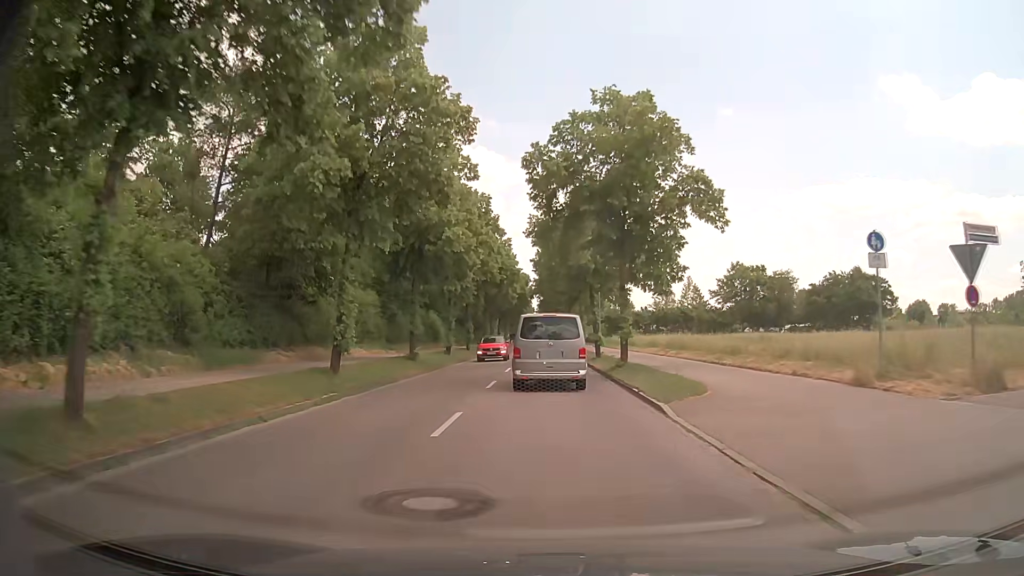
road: tertiary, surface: asphalt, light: Day
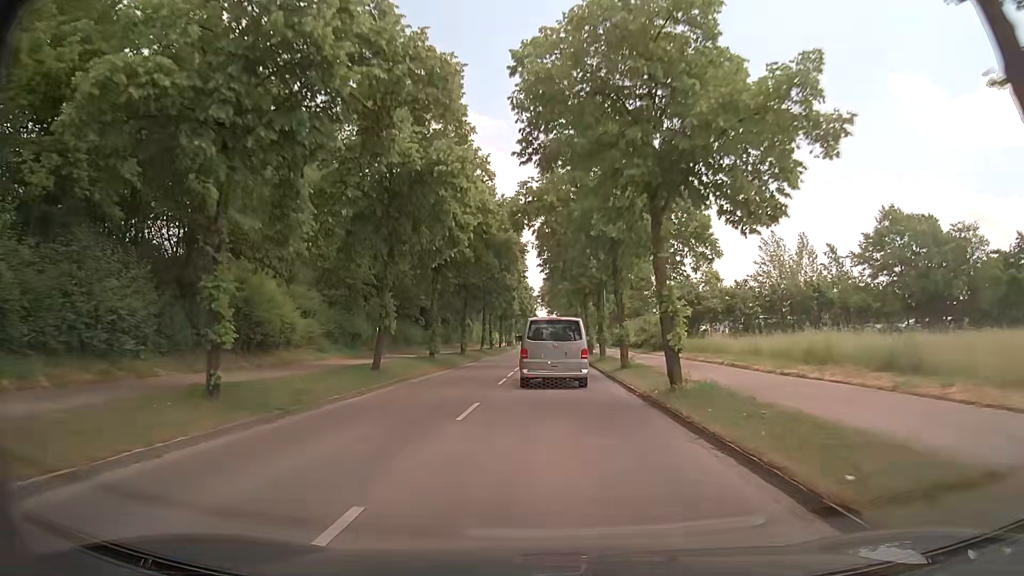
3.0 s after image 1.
(-0.7, +43.0) m; -2°
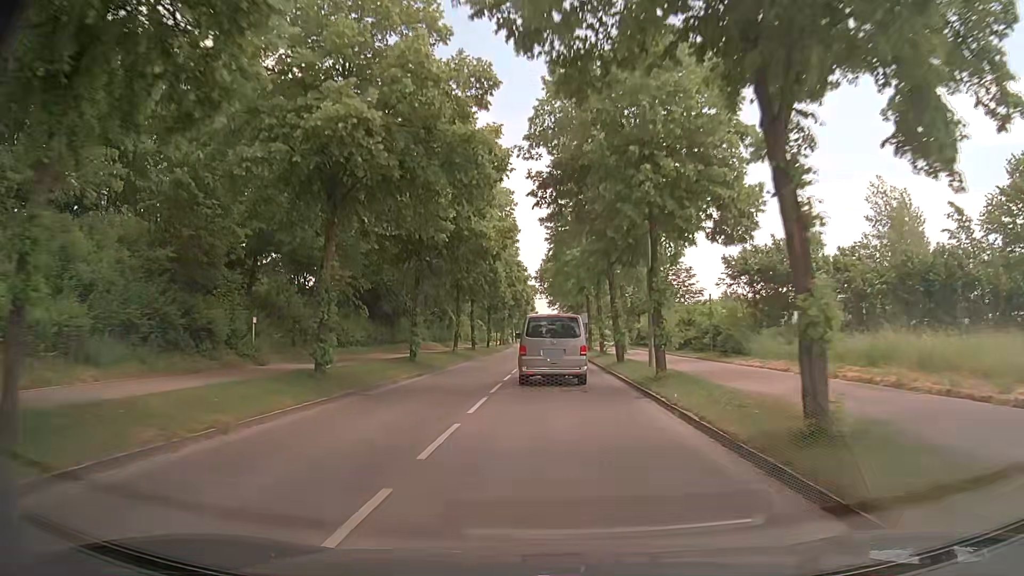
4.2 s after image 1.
(+0.1, +17.4) m; 0°
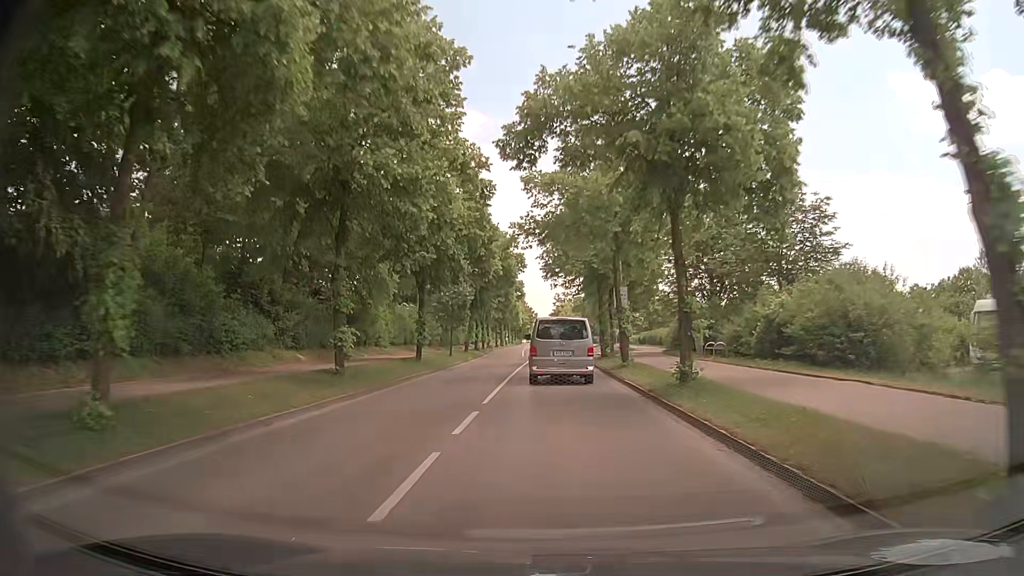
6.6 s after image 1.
(0.0, +33.8) m; +1°
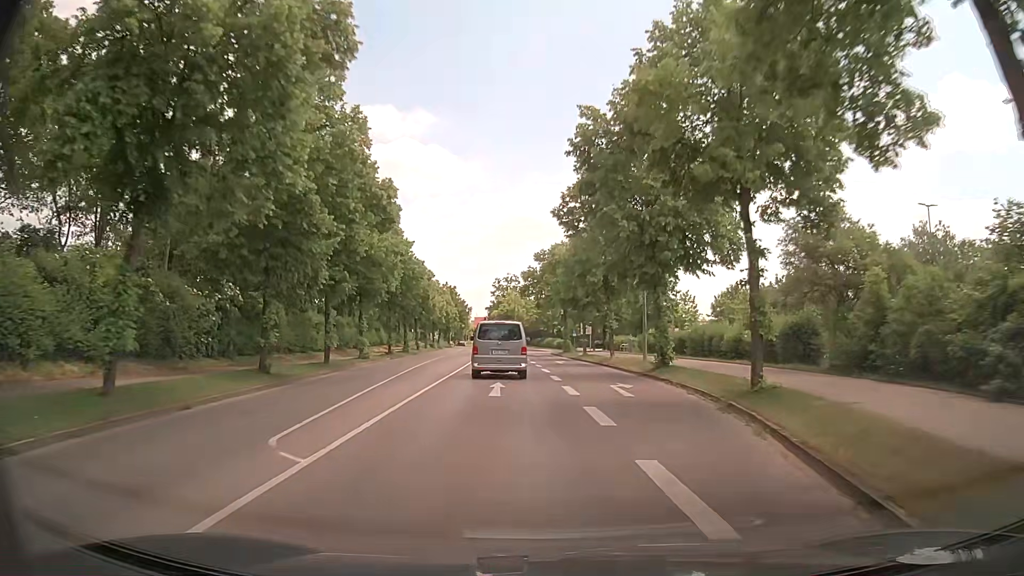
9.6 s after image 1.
(+0.8, +42.0) m; +5°
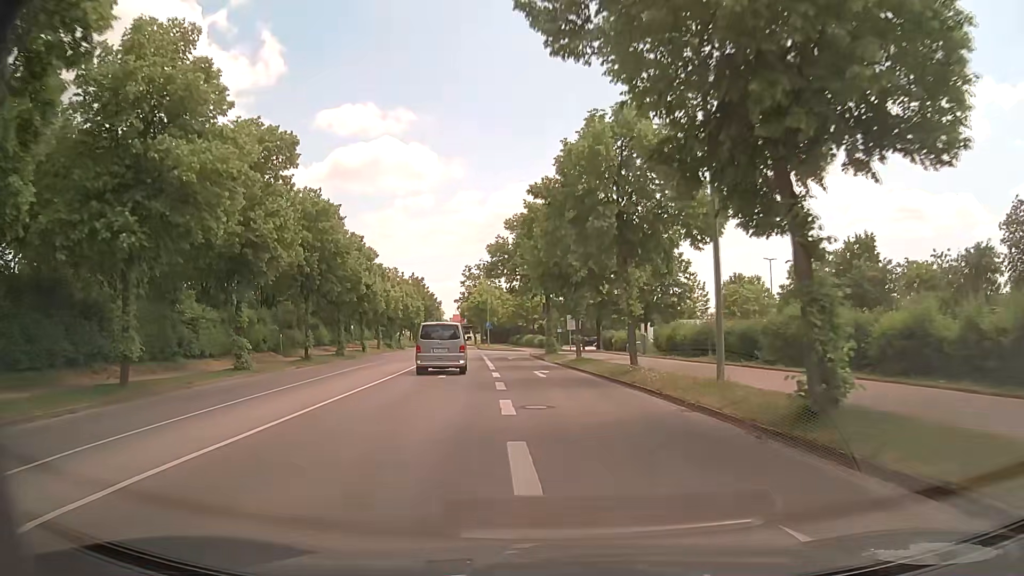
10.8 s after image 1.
(+0.1, +16.6) m; +1°
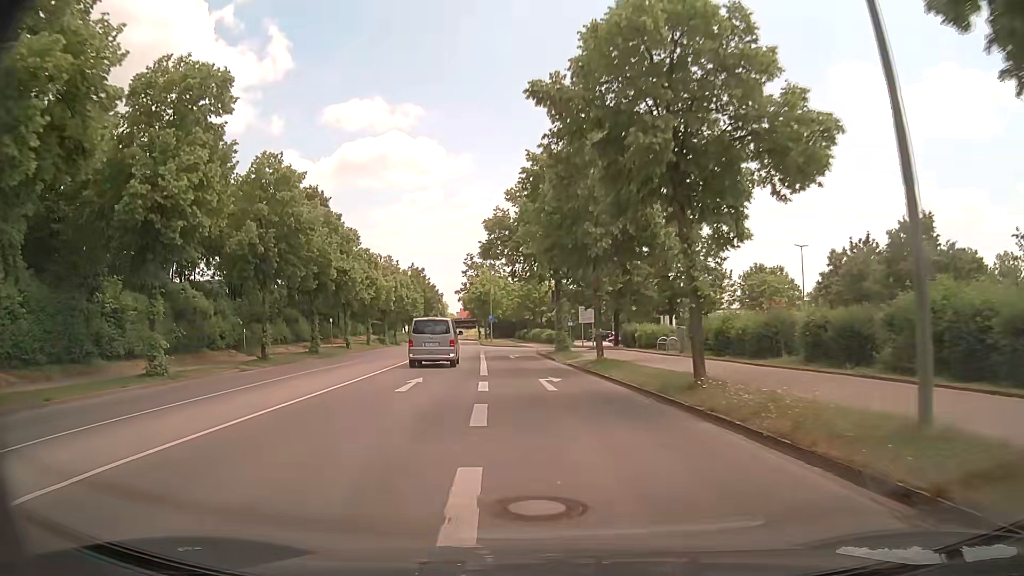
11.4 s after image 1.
(-0.1, +7.9) m; -1°
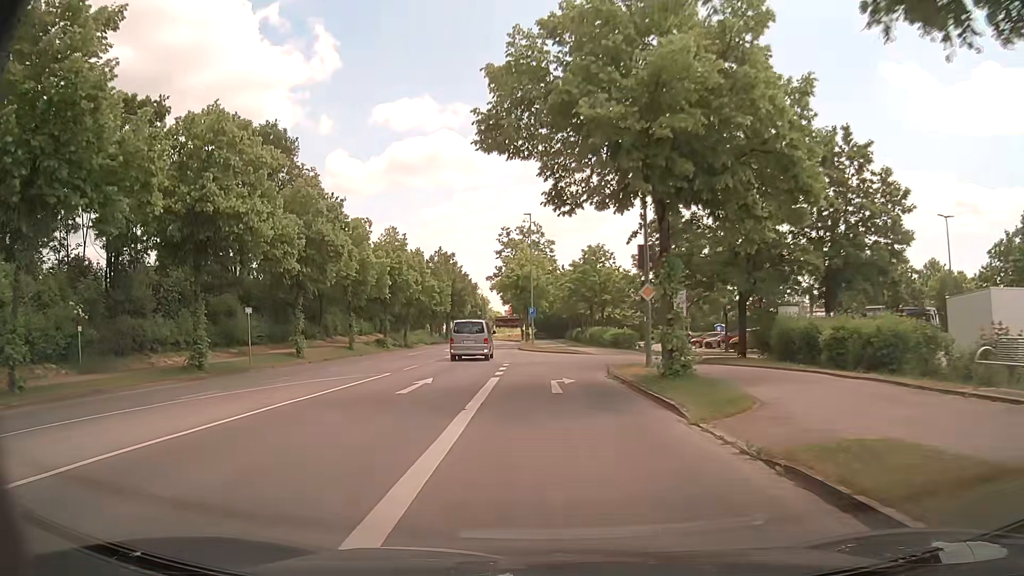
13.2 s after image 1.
(-0.8, +21.3) m; -5°
(0, +10) (0, +20) (+3, +29) (+11, +34) (+21, +35) (+31, +36) (+39, +42) (+42, +52) (+42, +62) (+38, +71) m
